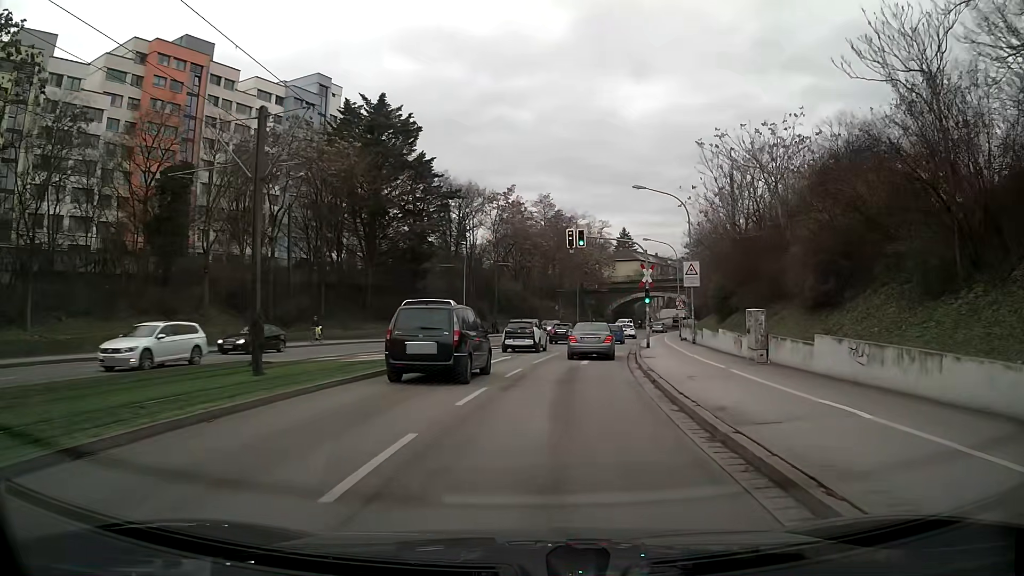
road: primary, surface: asphalt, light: Day
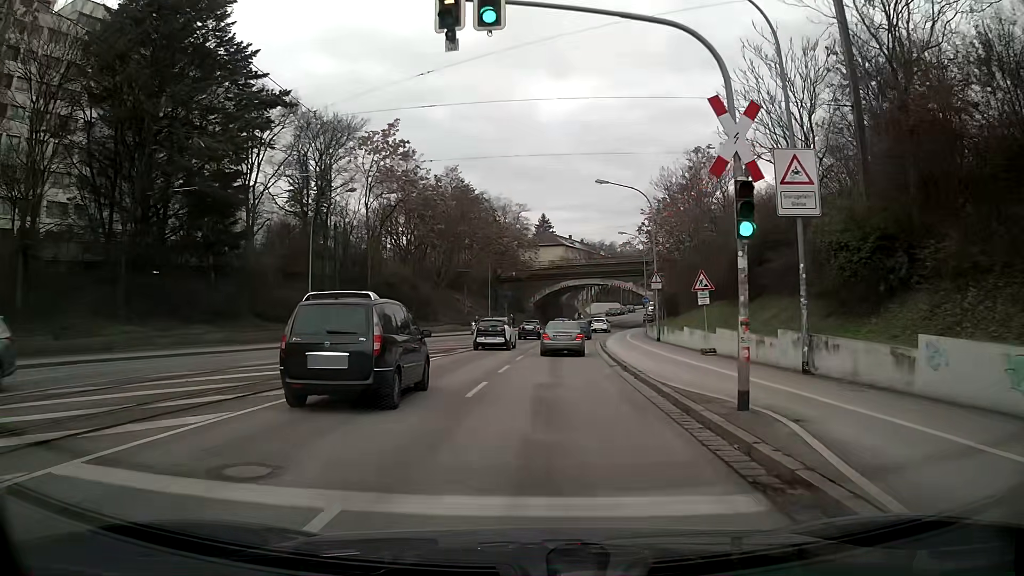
(+2.1, +26.8) m; +8°
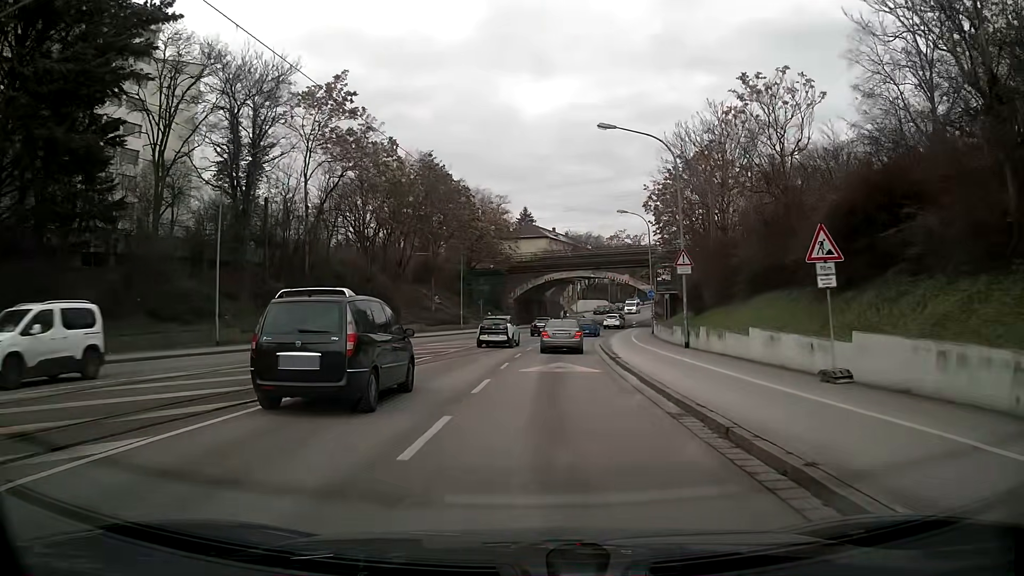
(+0.2, +11.8) m; +2°
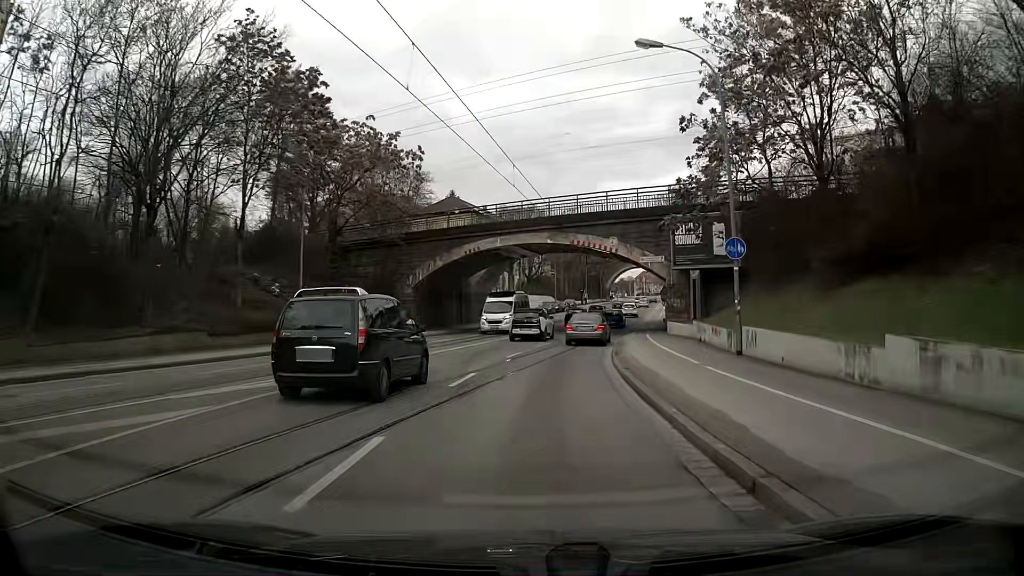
(+1.3, +32.2) m; +6°
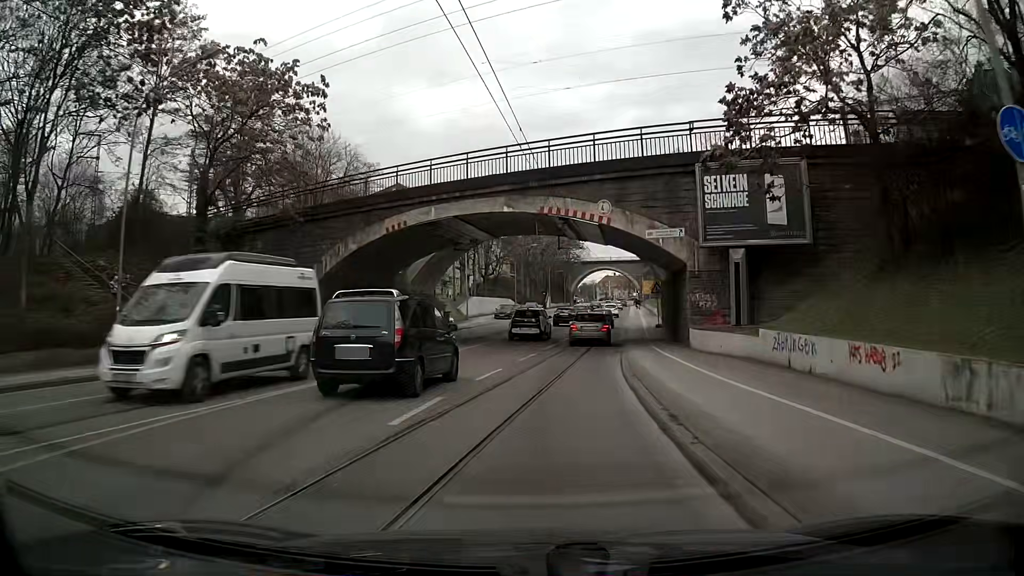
(+0.4, +13.4) m; +3°
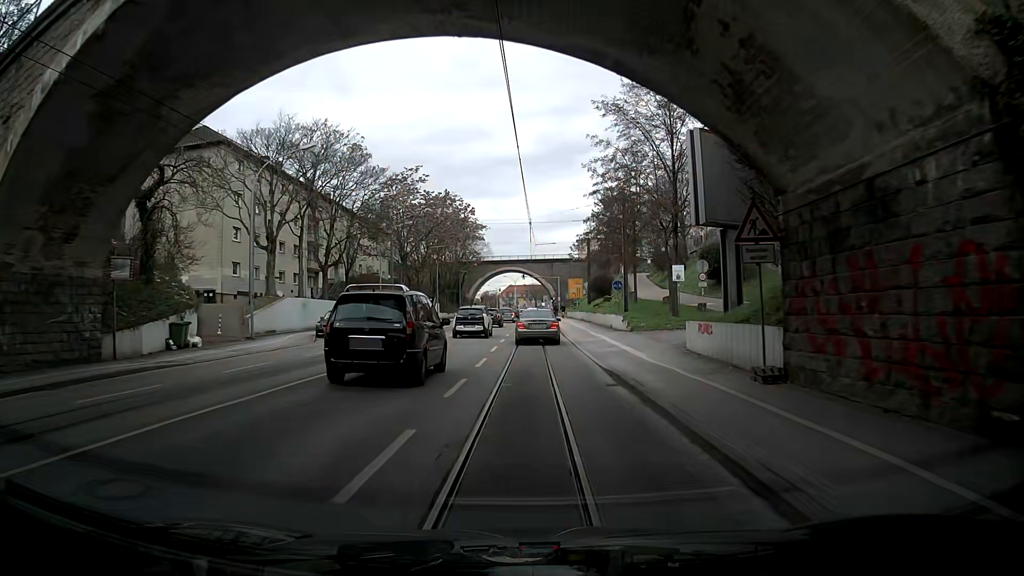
(+2.8, +33.6) m; +6°
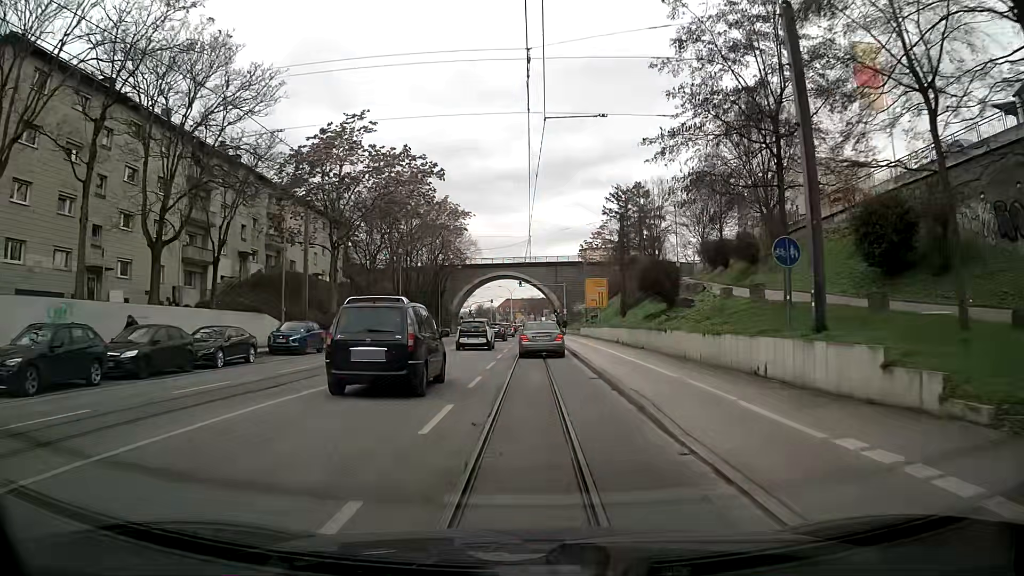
(+0.4, +26.8) m; +3°
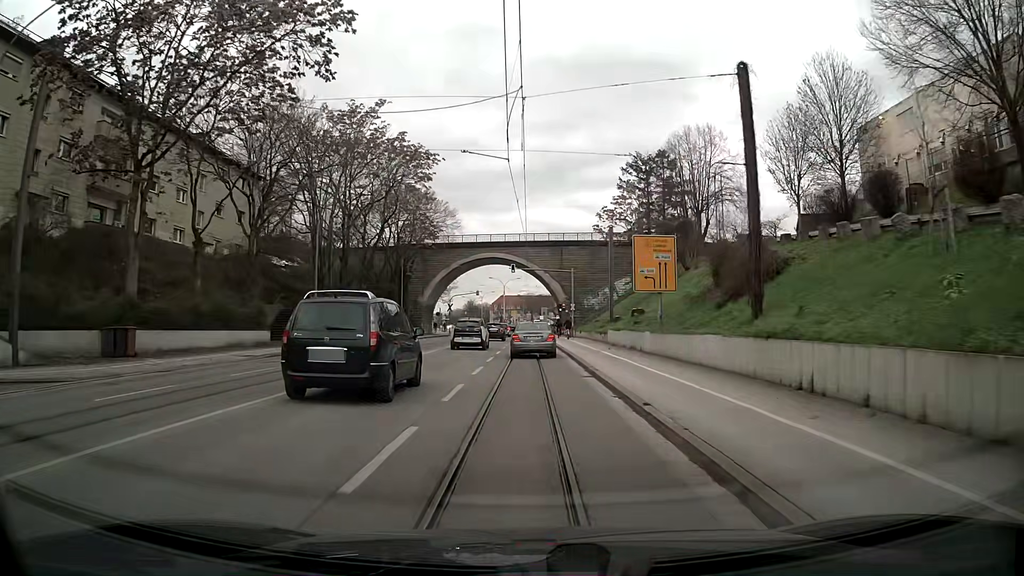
(+0.1, +26.8) m; 0°
(0, +10) (0, +20) (0, +30) (0, +40) (0, +50) (0, +60) (0, +70) (0, +80) (0, +90) (0, +100) m
